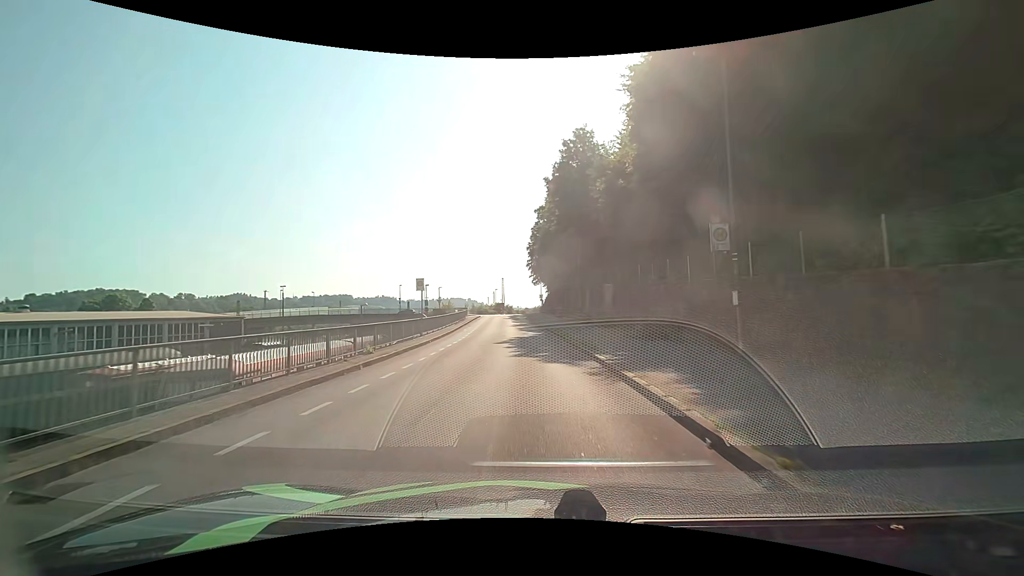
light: Day
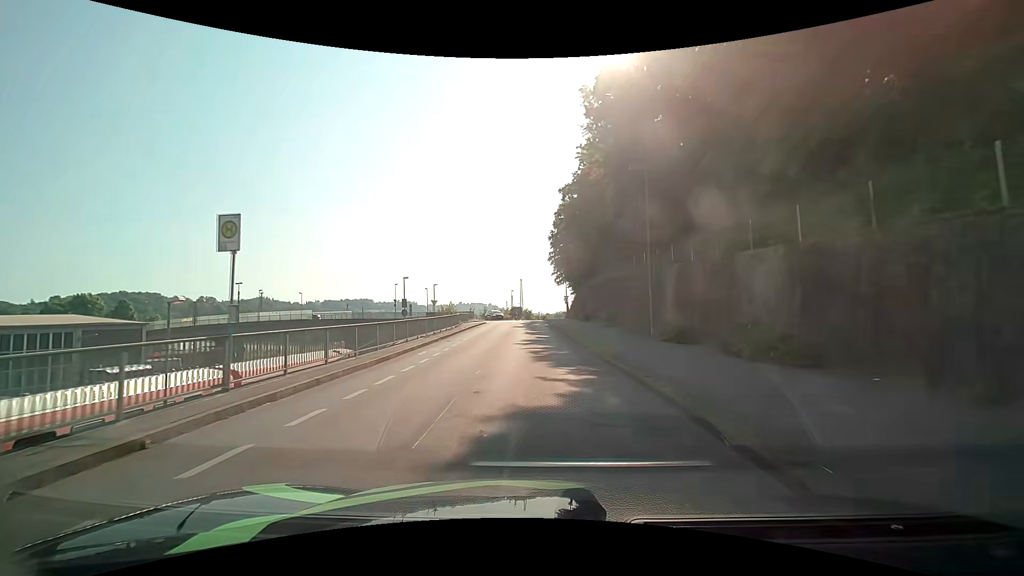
(-0.7, +19.0) m; -3°
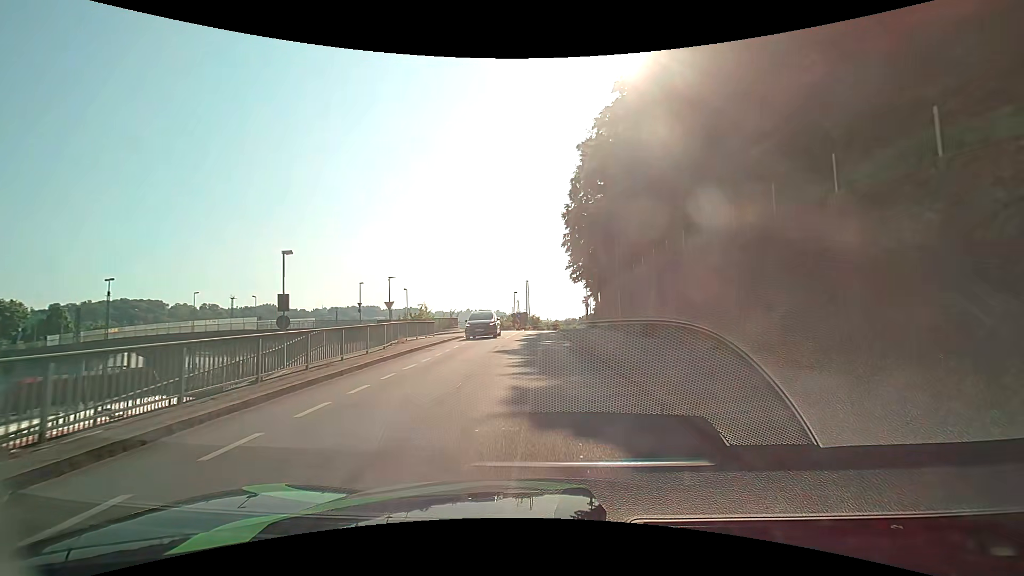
(-0.2, +21.5) m; -1°
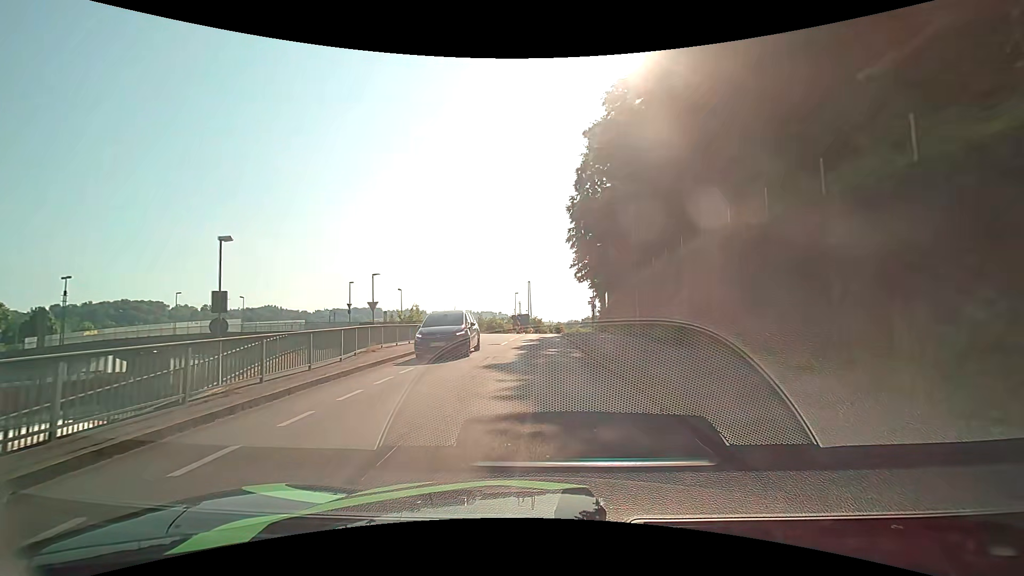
(0.0, +4.5) m; -1°
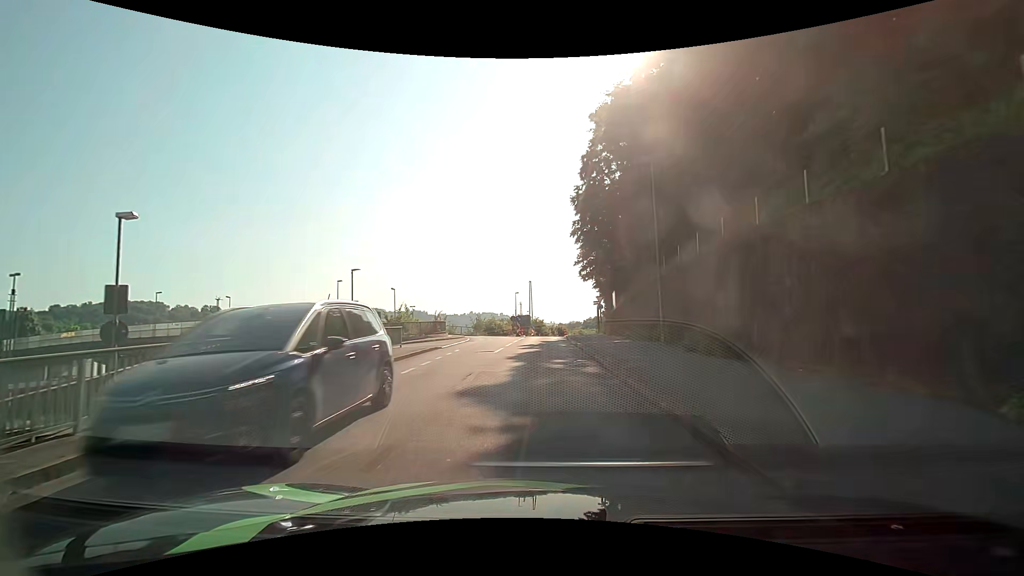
(0.0, +4.3) m; +1°
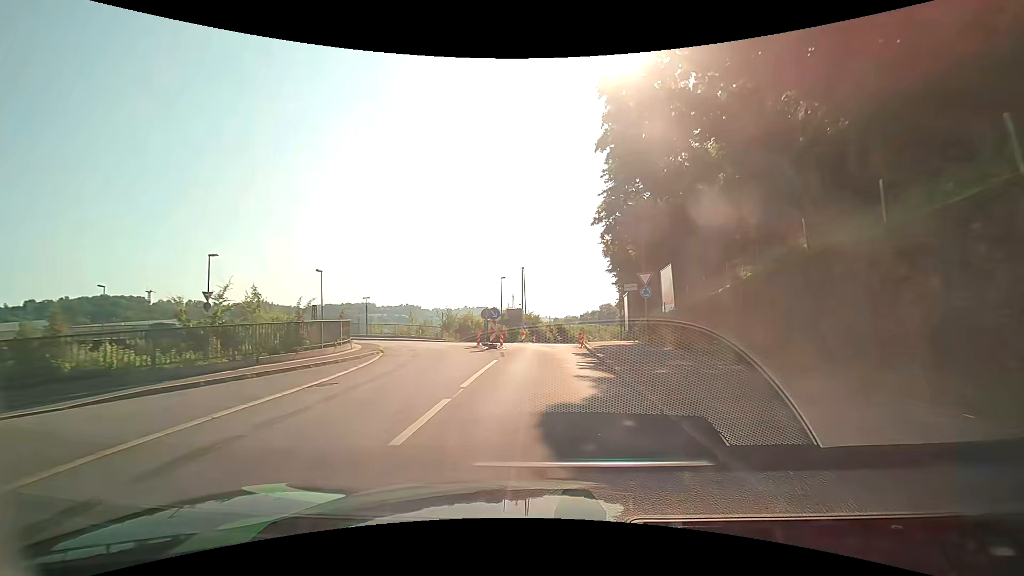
(-0.2, +22.6) m; 0°
